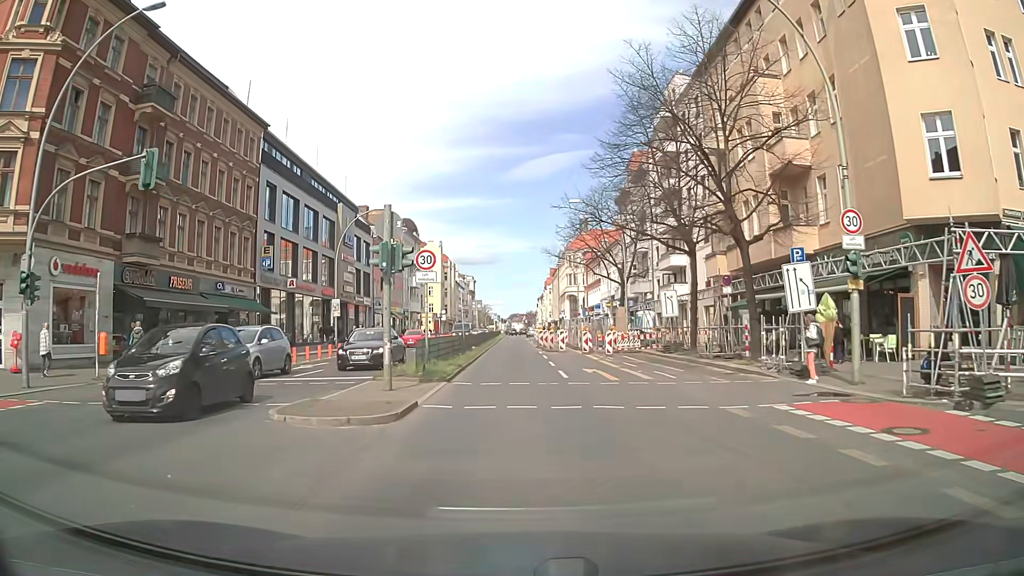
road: primary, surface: asphalt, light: Day
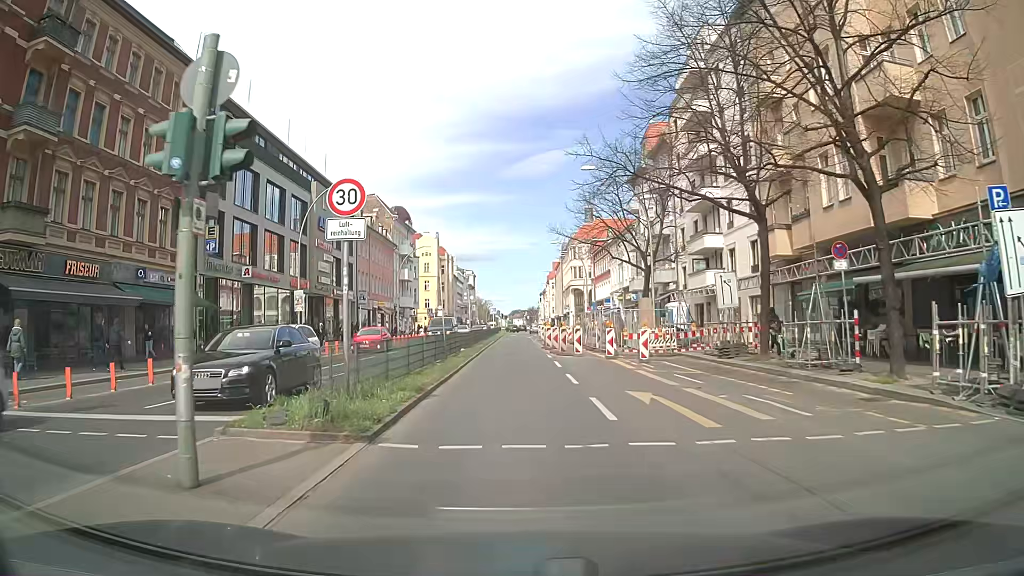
(0.0, +9.0) m; 0°
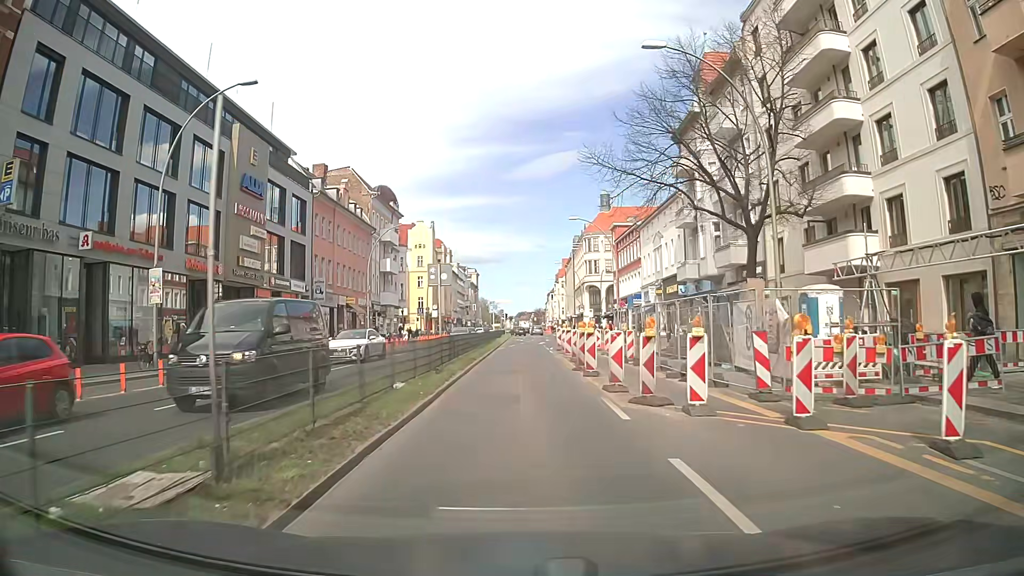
(-0.3, +18.1) m; -2°
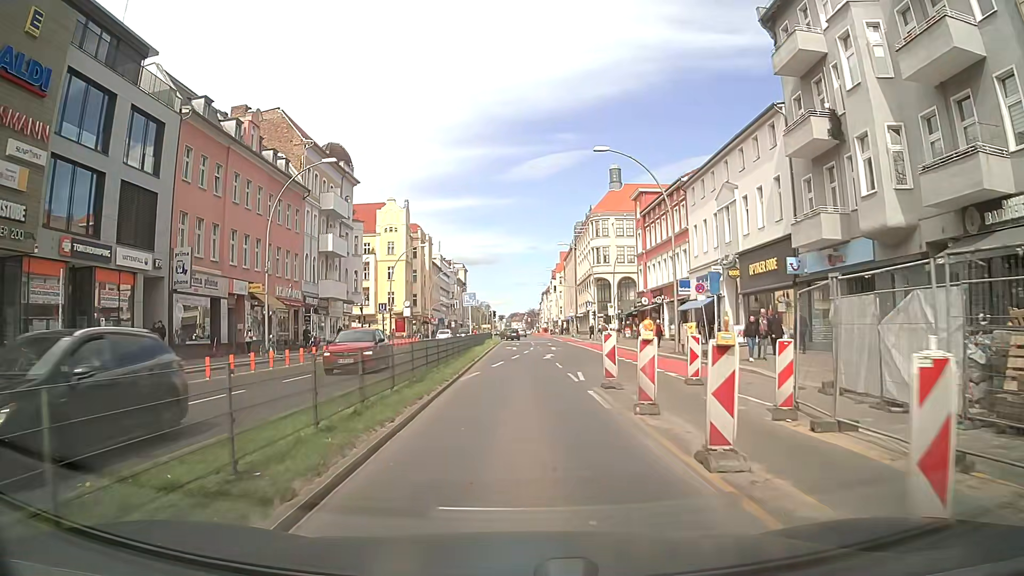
(+0.3, +22.6) m; +2°
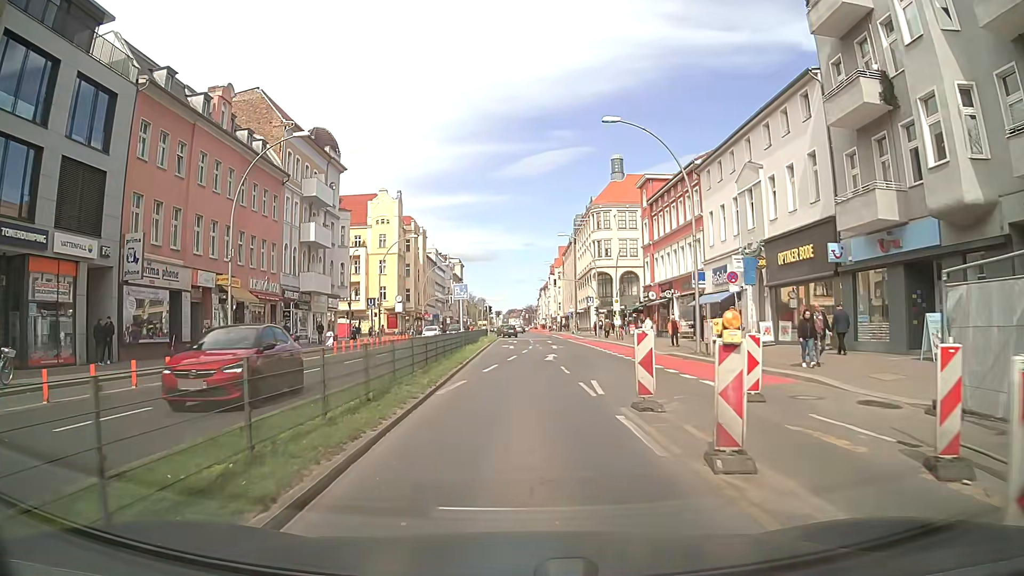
(0.0, +4.5) m; -1°
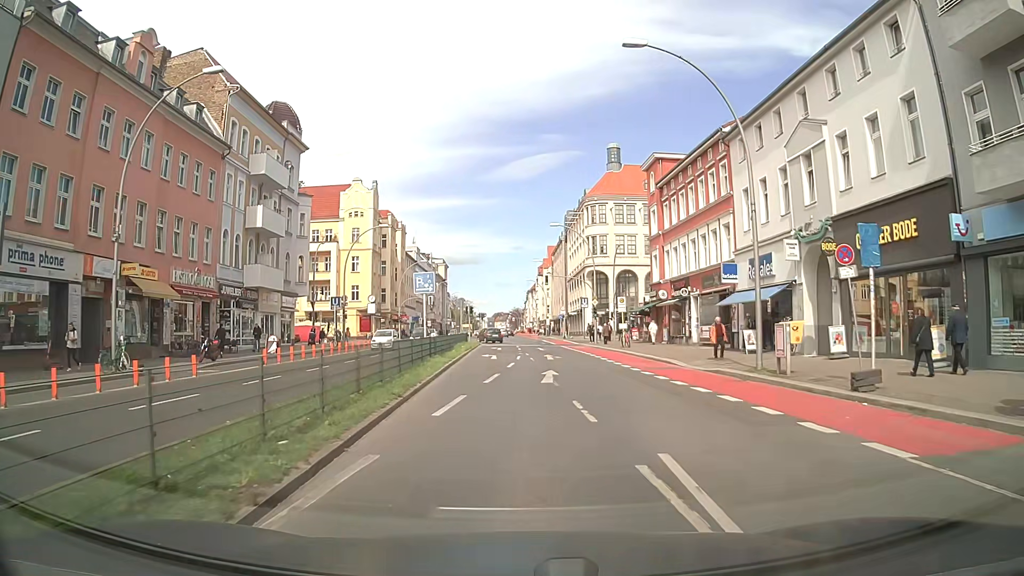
(+0.2, +9.0) m; +1°
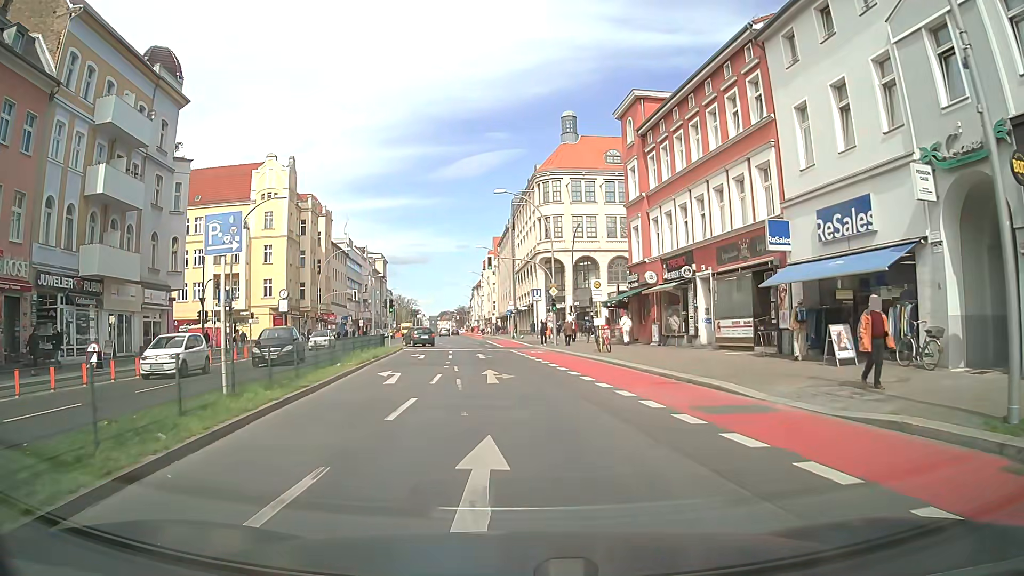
(+0.7, +13.5) m; +5°
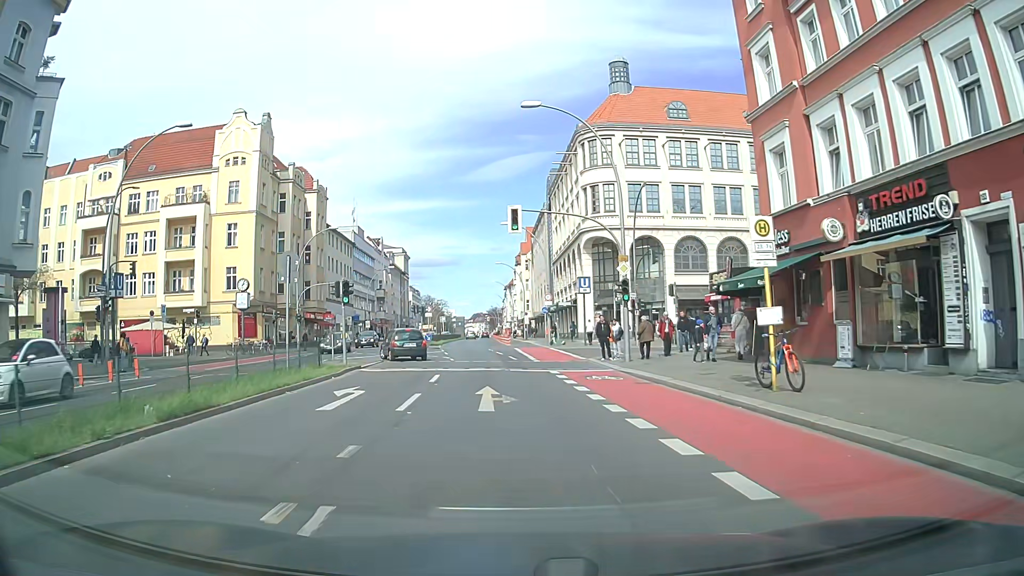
(-0.3, +18.1) m; -3°
(0, +10) (-1, +20) (-2, +30) (-3, +40) (-4, +50) (-5, +60) (-6, +70) (-7, +80) (-8, +90) (-8, +100) m
